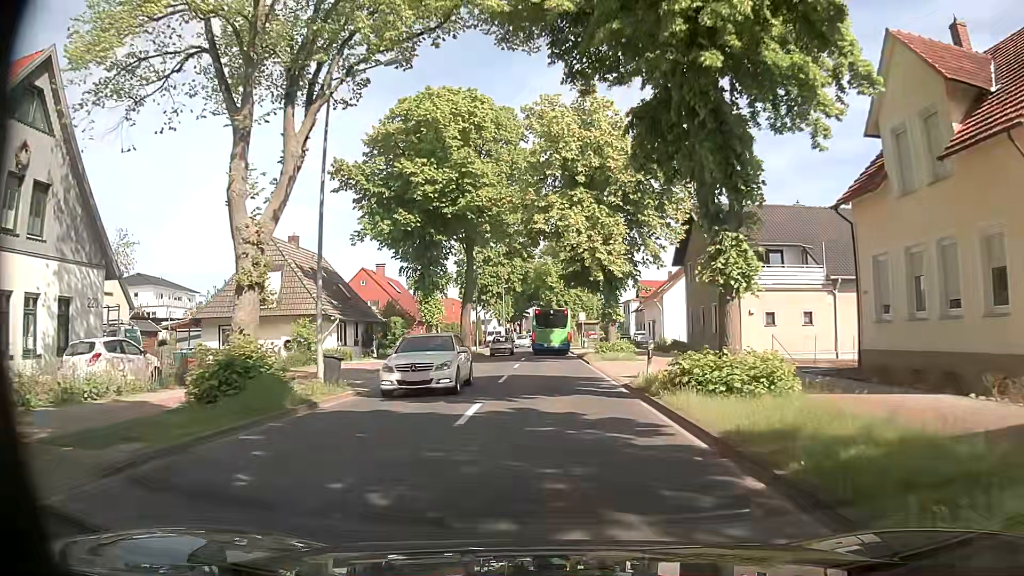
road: secondary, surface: asphalt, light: Day
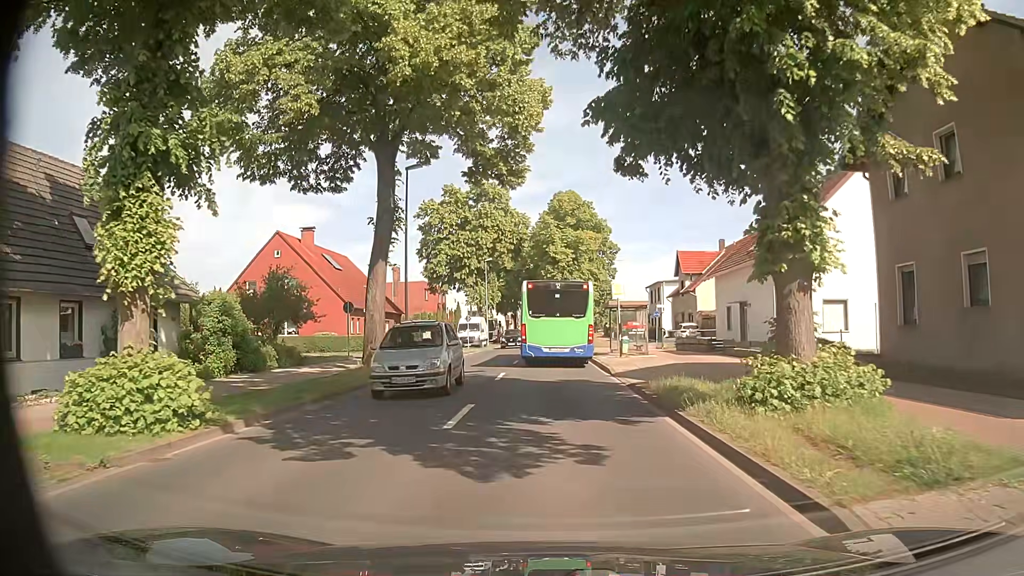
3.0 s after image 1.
(+0.2, +27.2) m; 0°
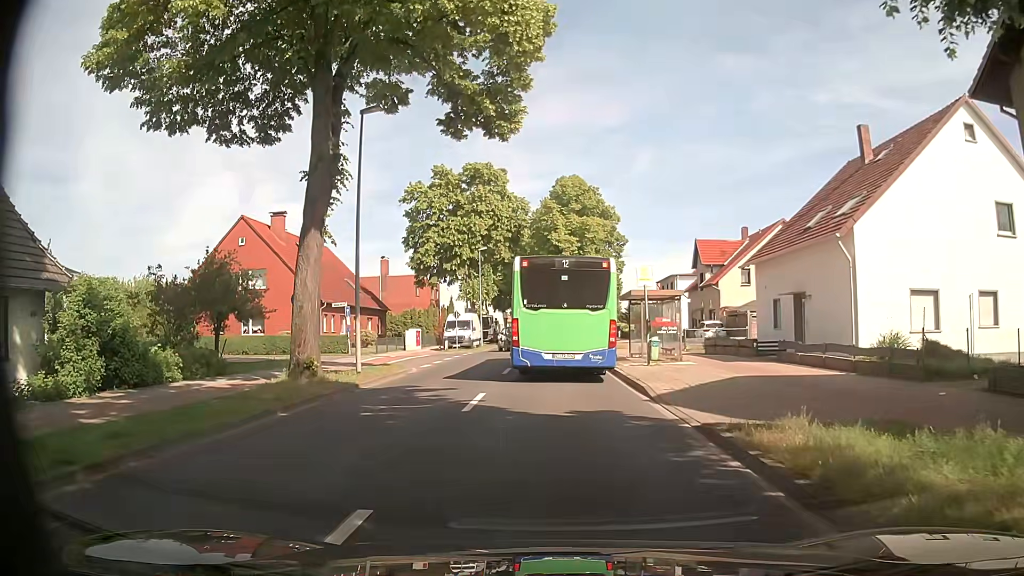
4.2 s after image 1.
(0.0, +7.1) m; -2°
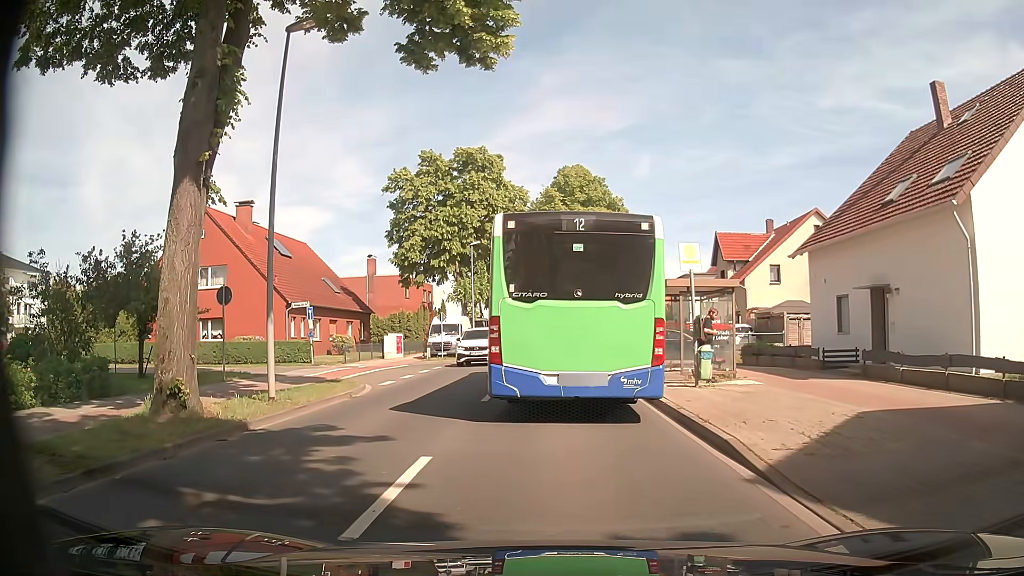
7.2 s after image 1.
(+0.3, +6.2) m; +2°
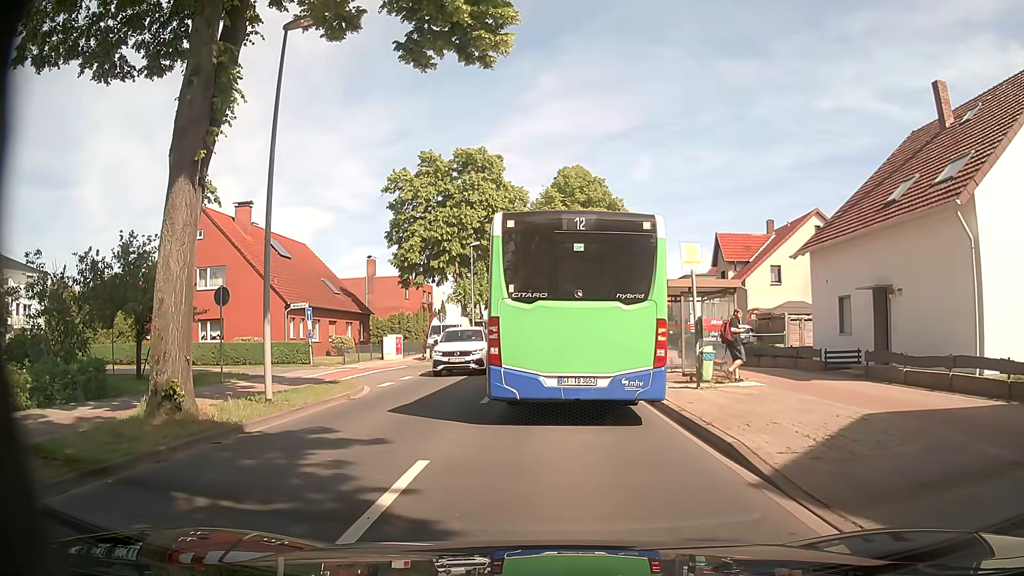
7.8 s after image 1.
(0.0, +0.2) m; 0°
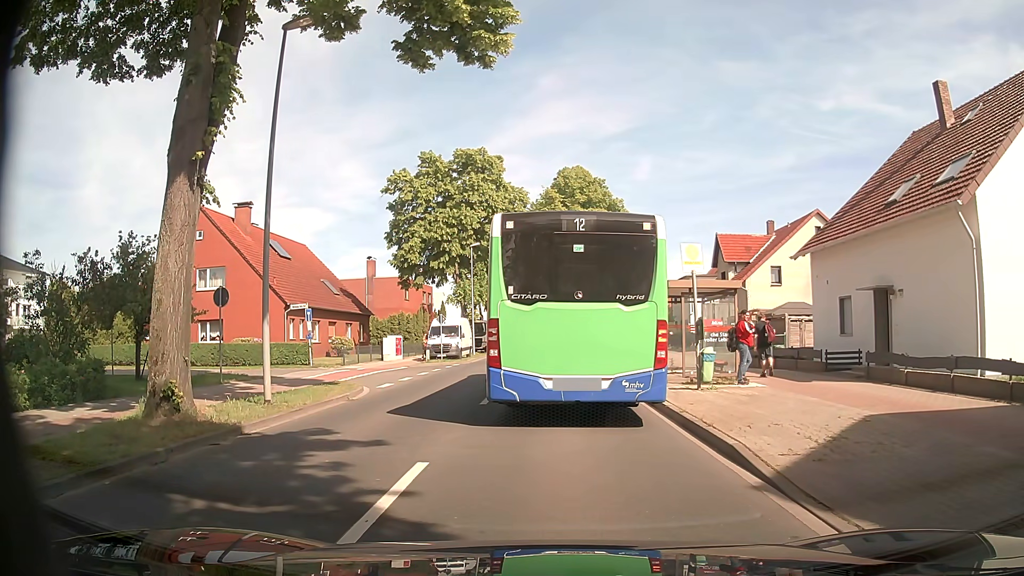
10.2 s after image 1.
(0.0, +0.1) m; 0°
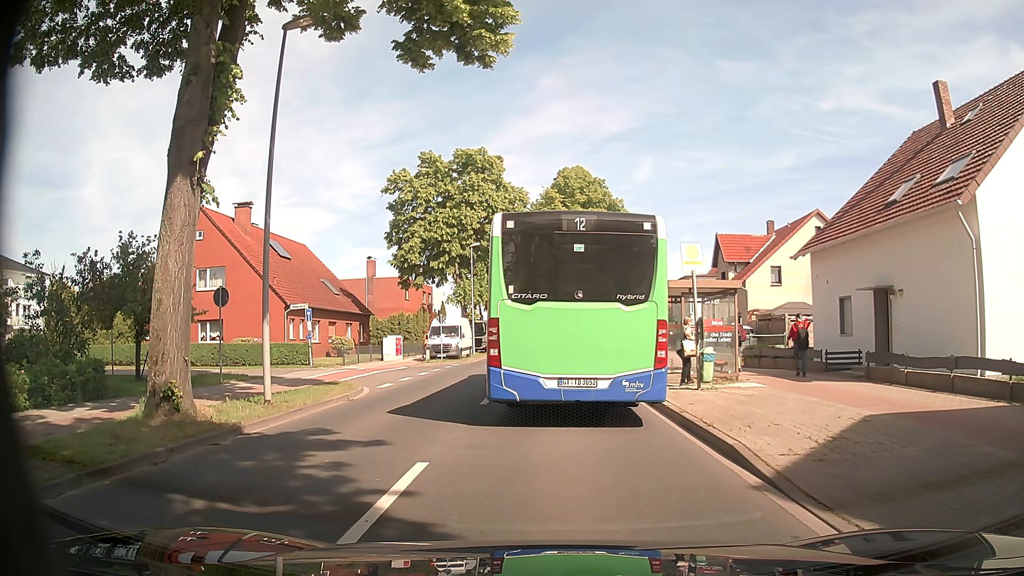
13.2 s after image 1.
(0.0, 0.0) m; 0°
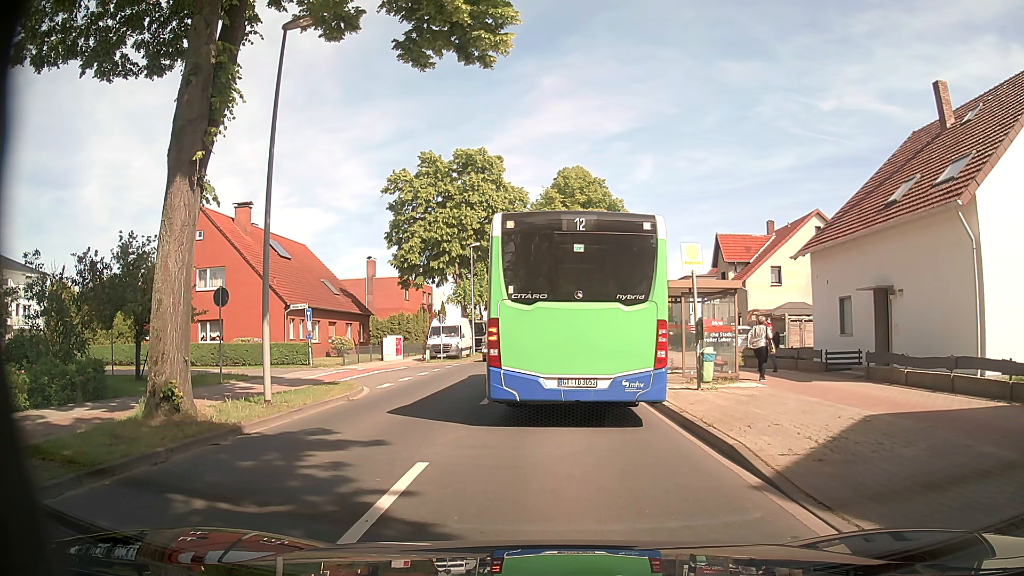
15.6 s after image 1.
(0.0, 0.0) m; 0°
